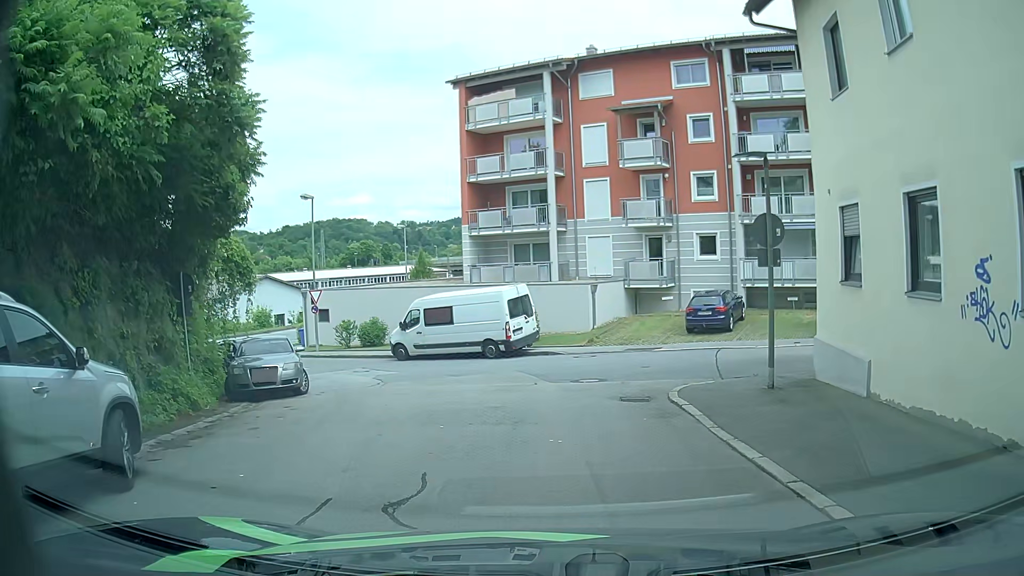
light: Day
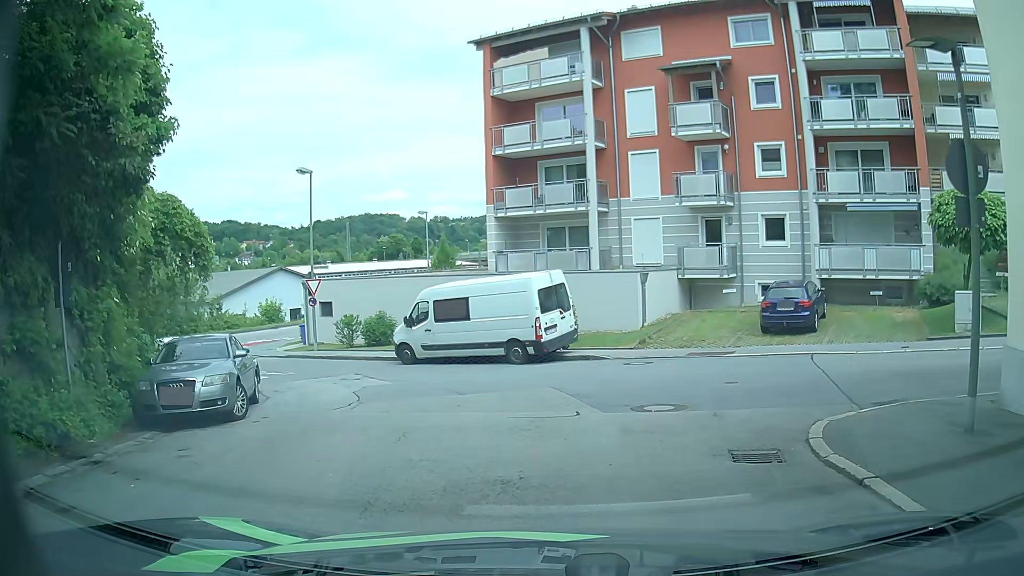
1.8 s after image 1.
(-0.3, +5.1) m; -3°
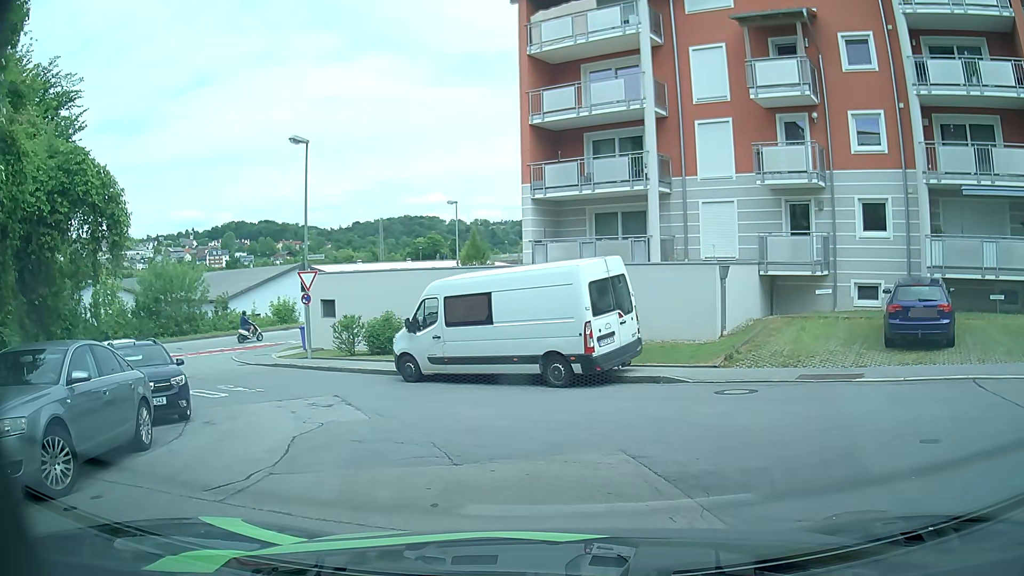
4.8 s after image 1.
(-0.3, +5.4) m; -5°
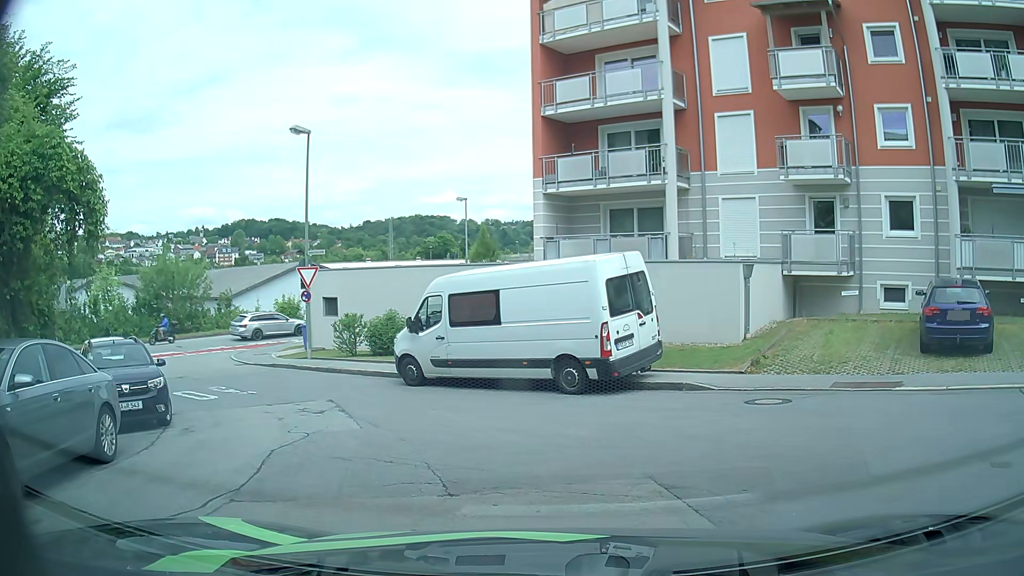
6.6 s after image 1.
(0.0, +1.1) m; 0°
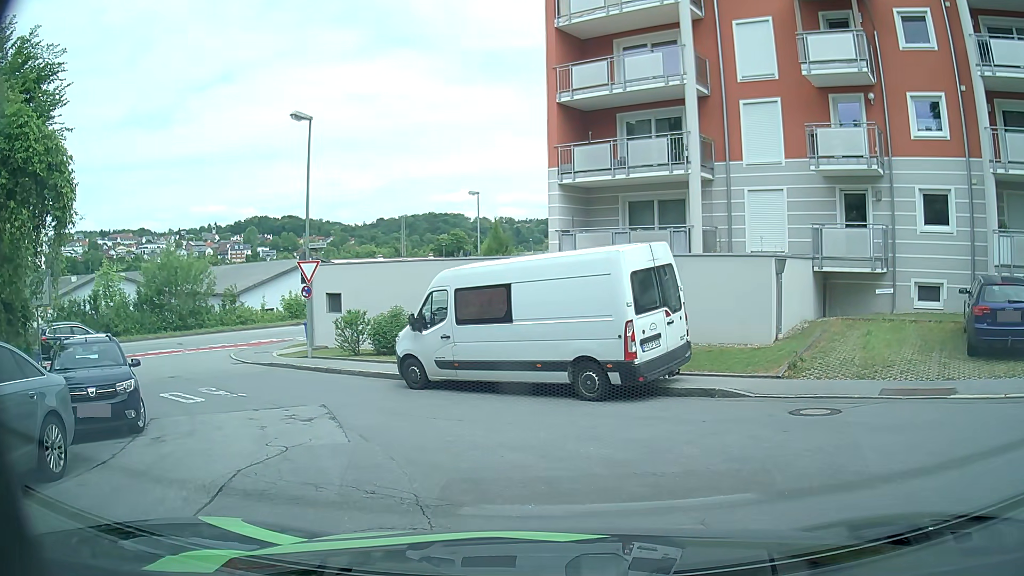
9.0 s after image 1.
(0.0, +1.3) m; 0°
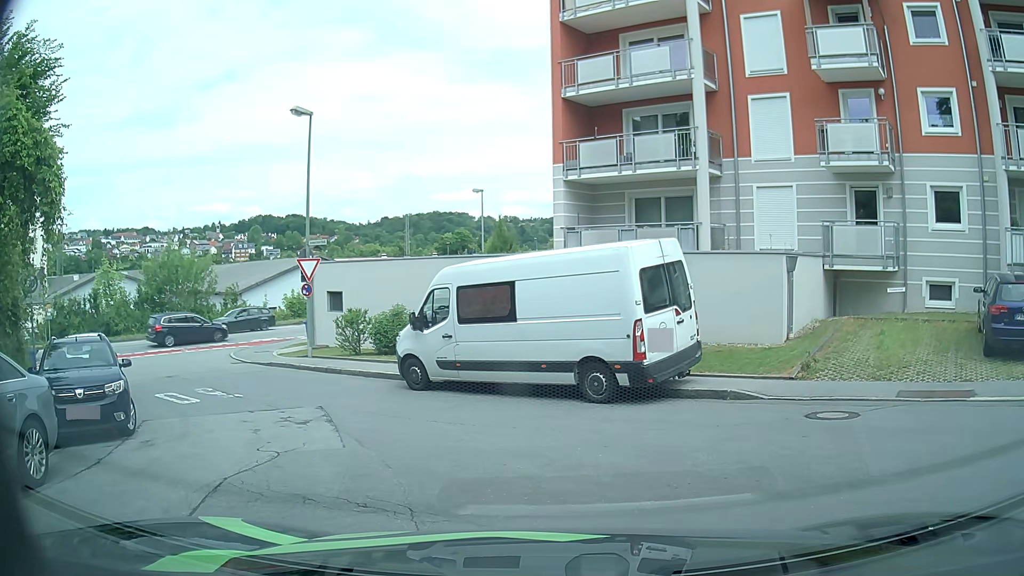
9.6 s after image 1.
(0.0, +0.4) m; 0°
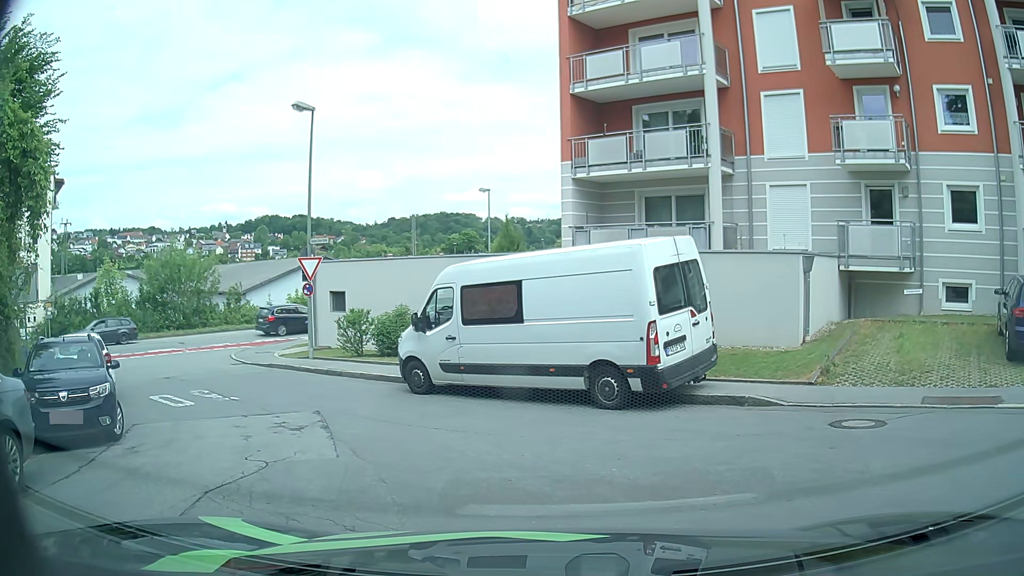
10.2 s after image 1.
(0.0, +0.6) m; 0°
